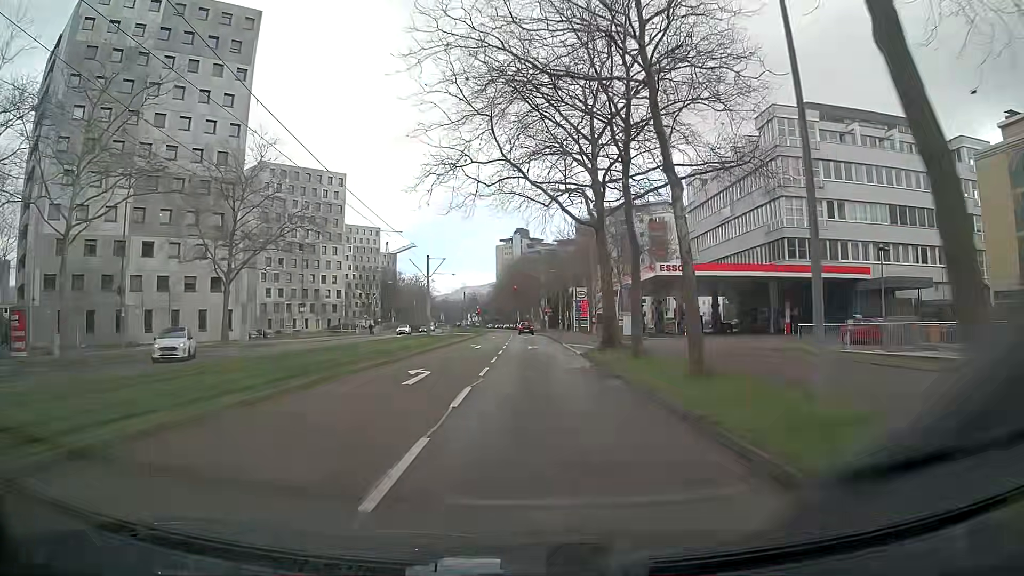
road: tertiary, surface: asphalt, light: Day
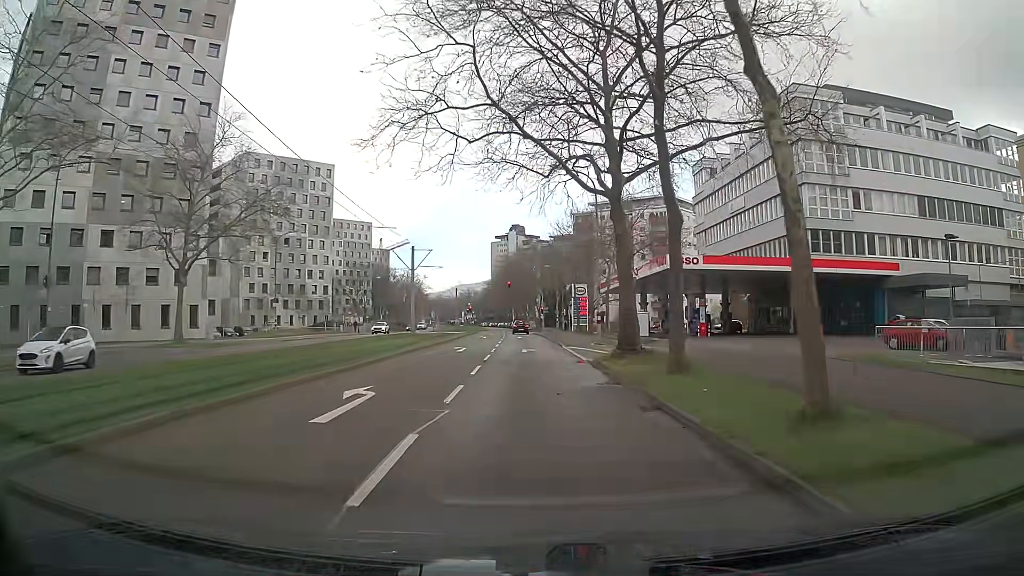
(-0.1, +5.9) m; -1°
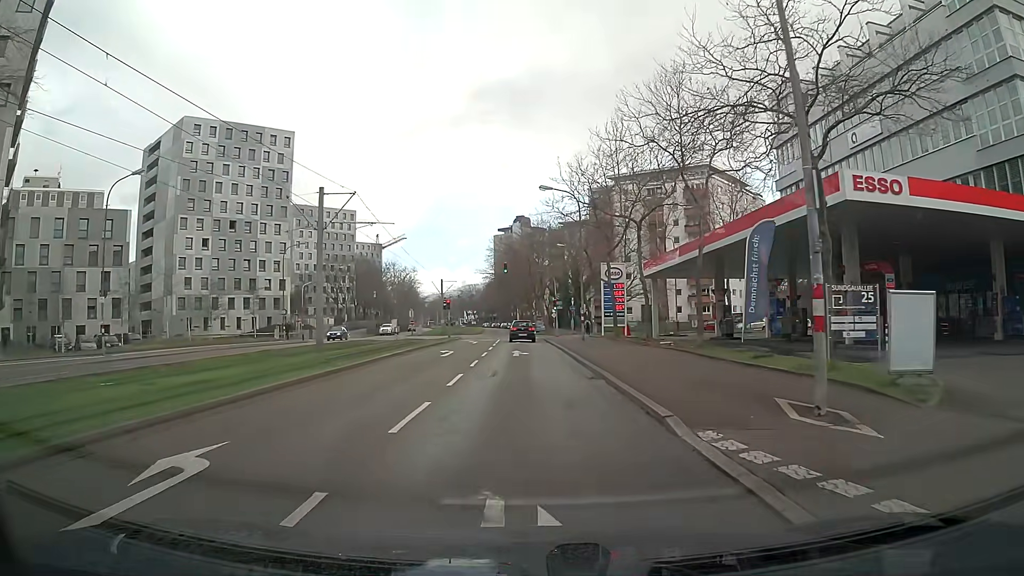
(+0.4, +26.3) m; +1°
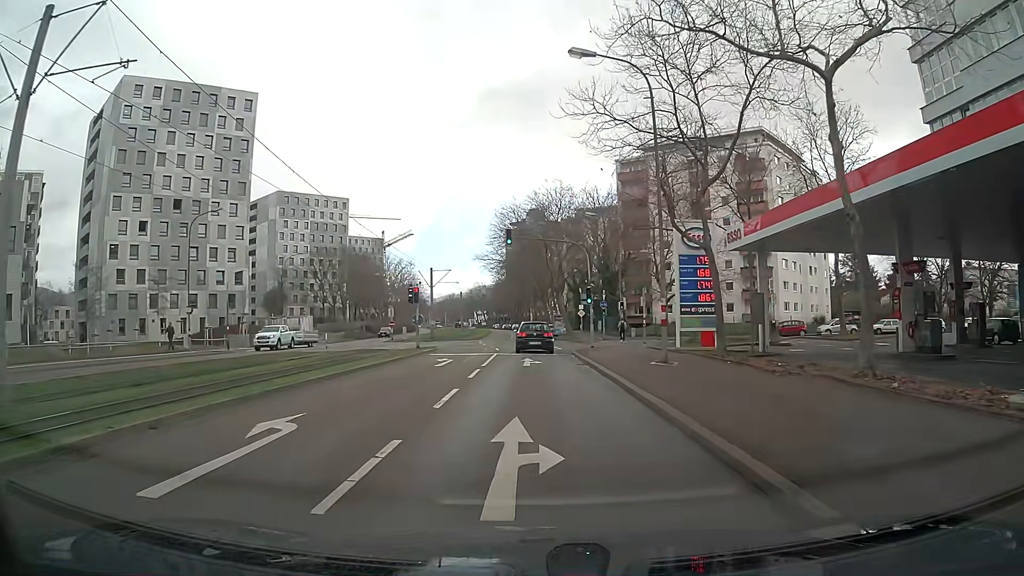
(-0.3, +21.2) m; -1°
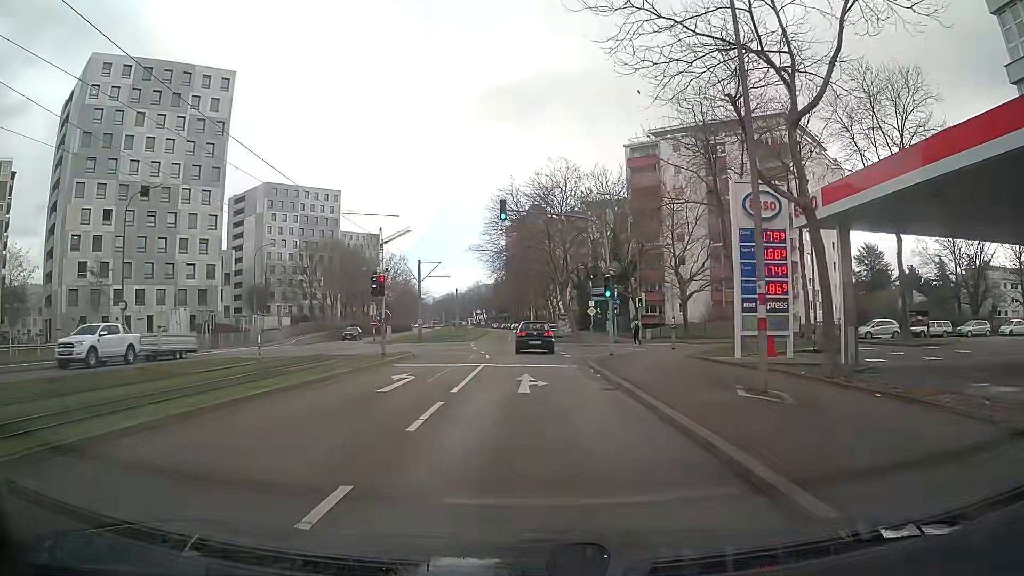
(0.0, +8.2) m; 0°
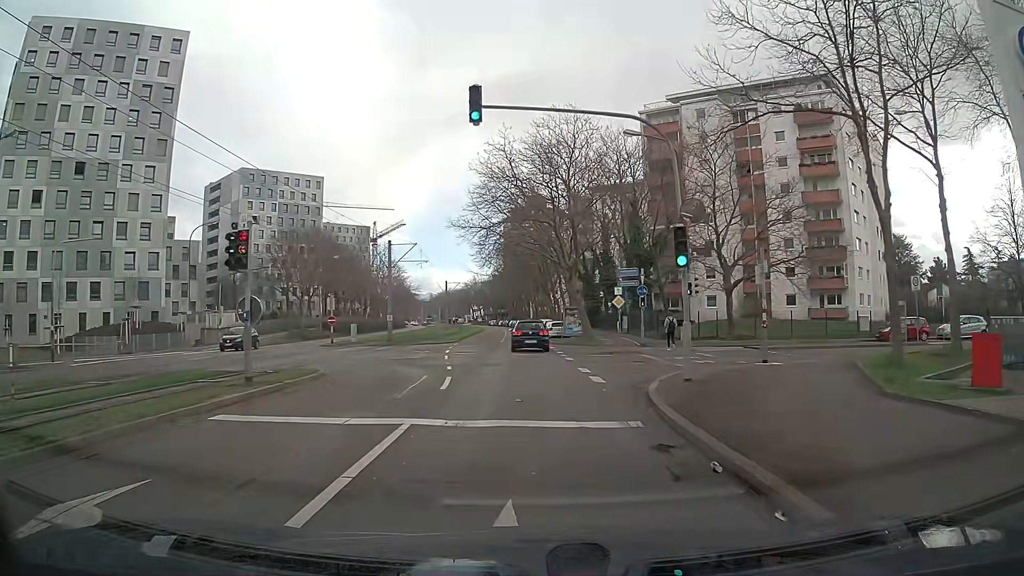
(0.0, +13.2) m; 0°
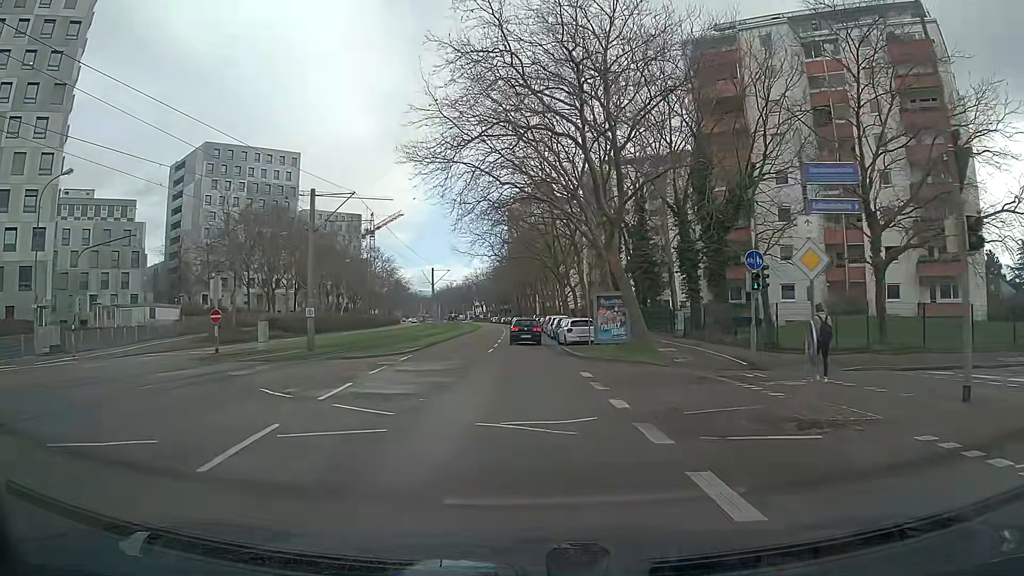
(-0.3, +19.5) m; -2°
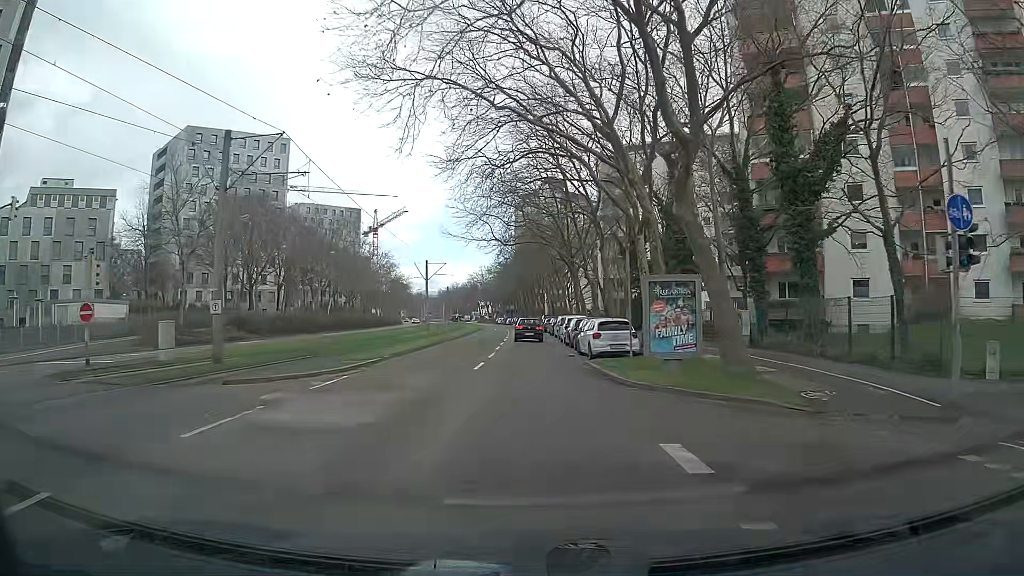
(0.0, +10.5) m; 0°
(0, +10) (0, +20) (0, +30) (0, +40) (0, +50) (-1, +60) (-1, +70) (-1, +80) (-1, +90) (-2, +100) m
